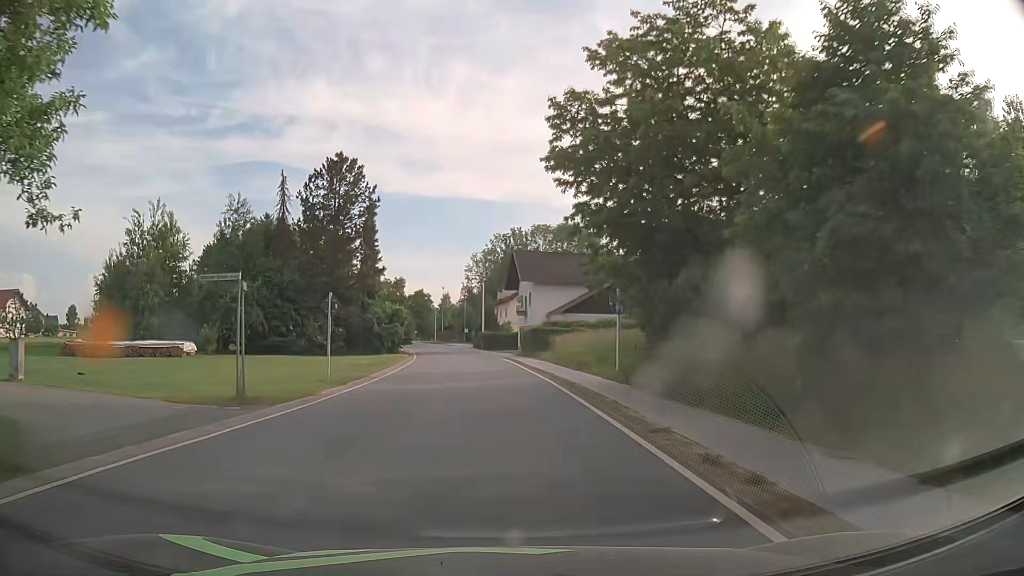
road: secondary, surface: asphalt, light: Day
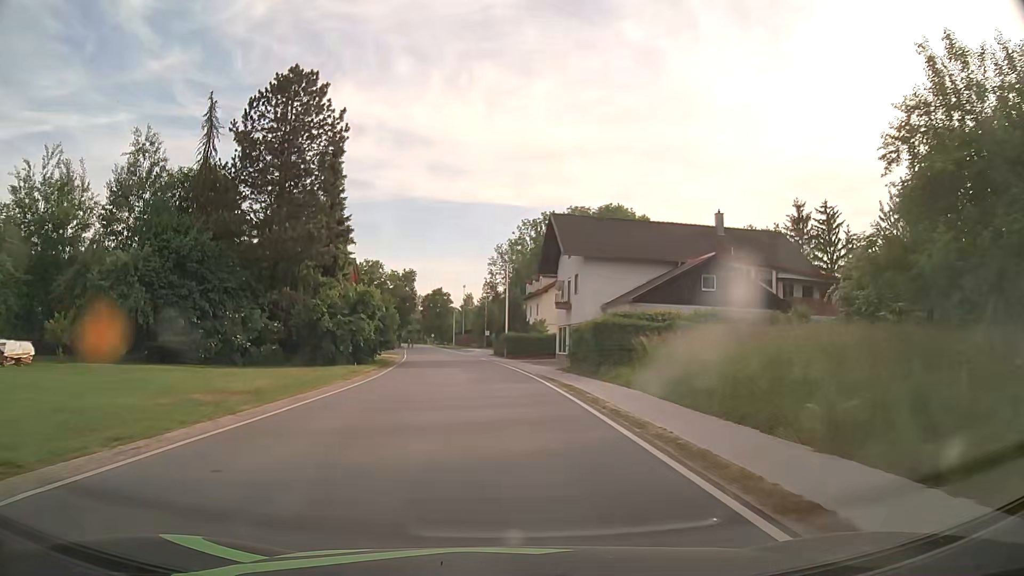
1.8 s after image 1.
(-0.4, +23.0) m; -2°
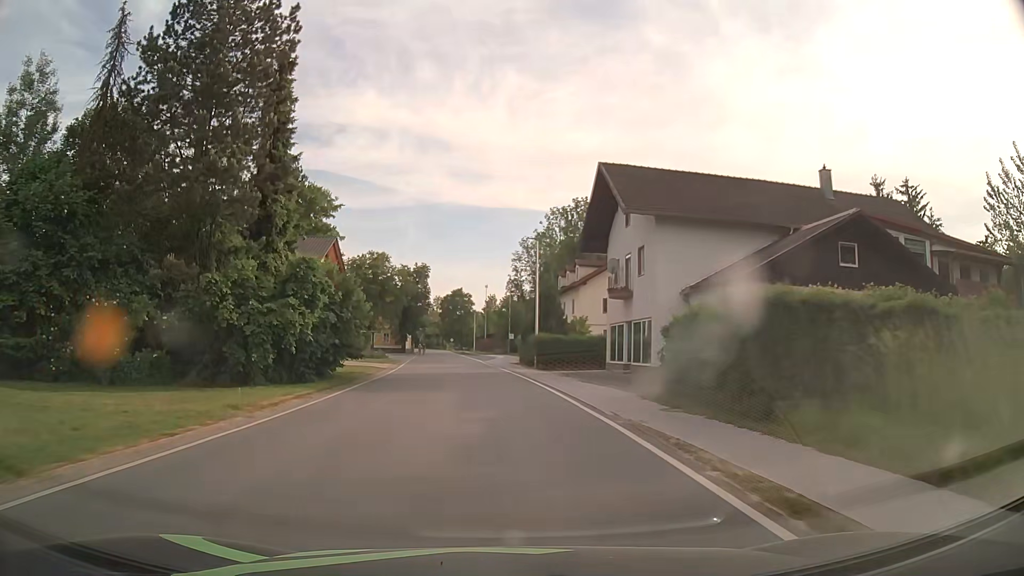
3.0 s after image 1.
(-0.2, +15.3) m; -2°
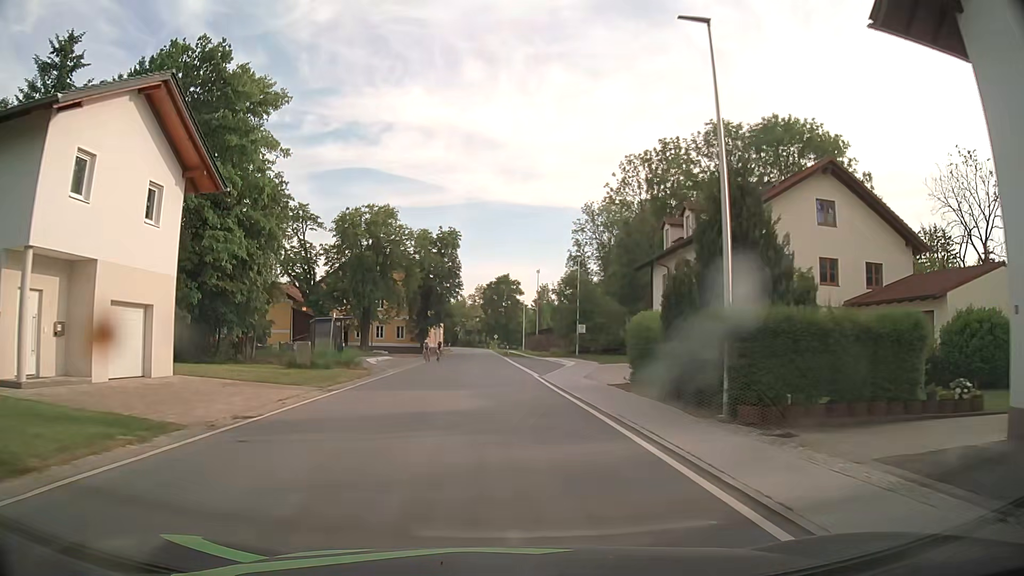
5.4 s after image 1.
(-1.2, +30.3) m; -5°
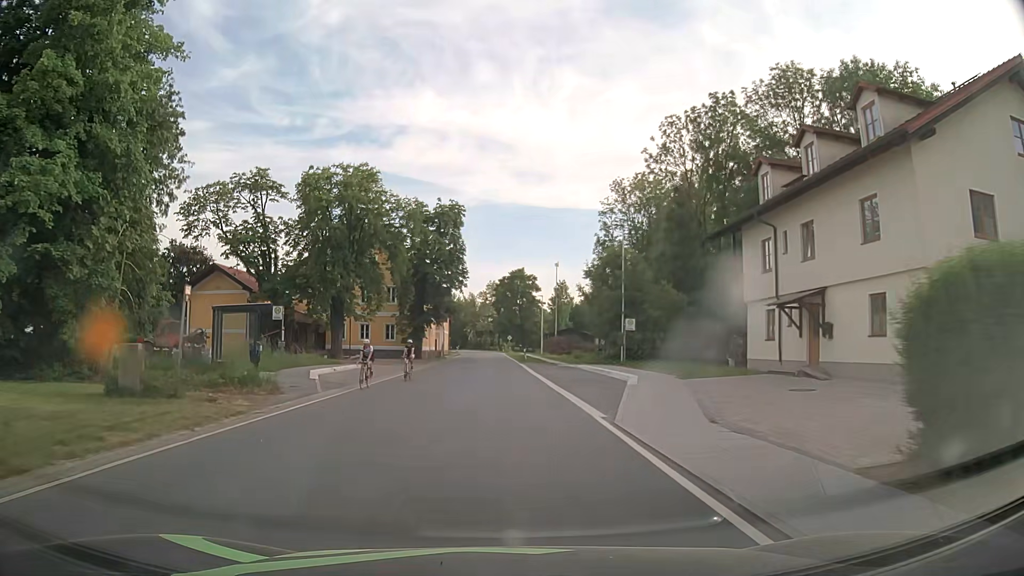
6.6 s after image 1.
(0.0, +15.2) m; 0°
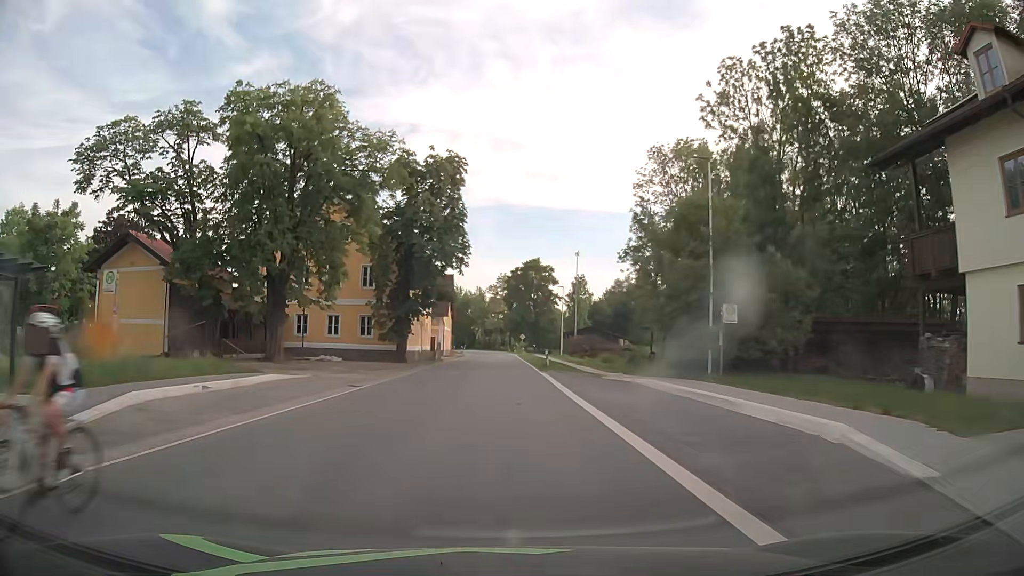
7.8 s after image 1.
(-0.2, +15.2) m; -1°
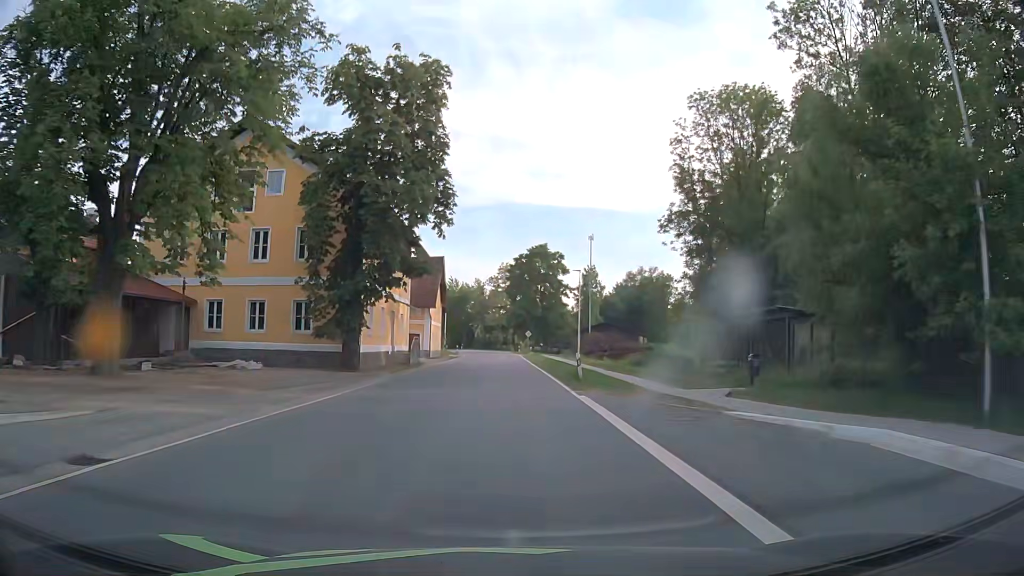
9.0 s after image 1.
(-0.1, +15.2) m; 0°
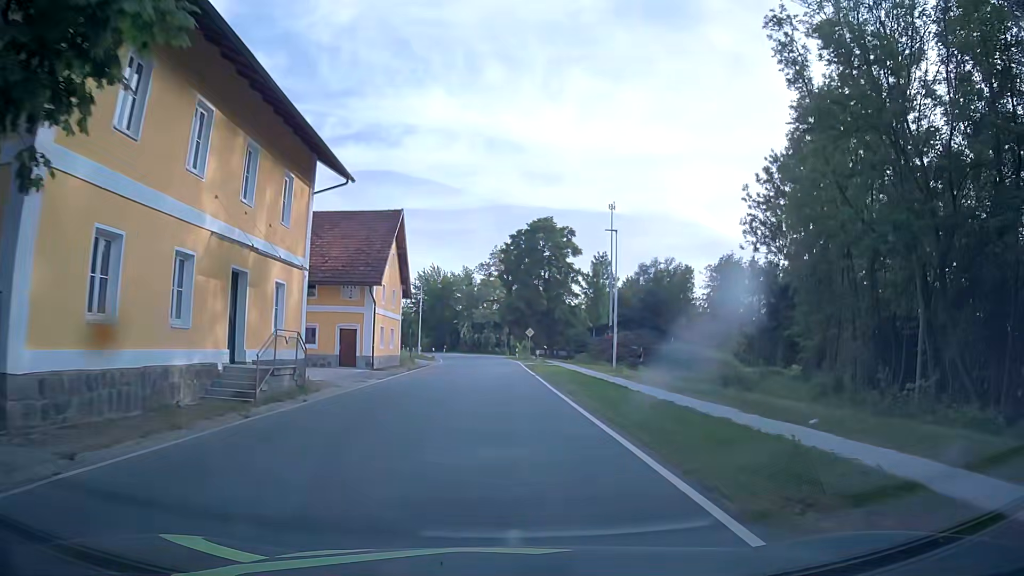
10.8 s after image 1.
(-0.1, +22.8) m; 0°
(0, +10) (0, +20) (0, +30) (0, +40) (0, +50) (-1, +60) (-3, +70) (-5, +80) (-9, +89) (-13, +98) m
